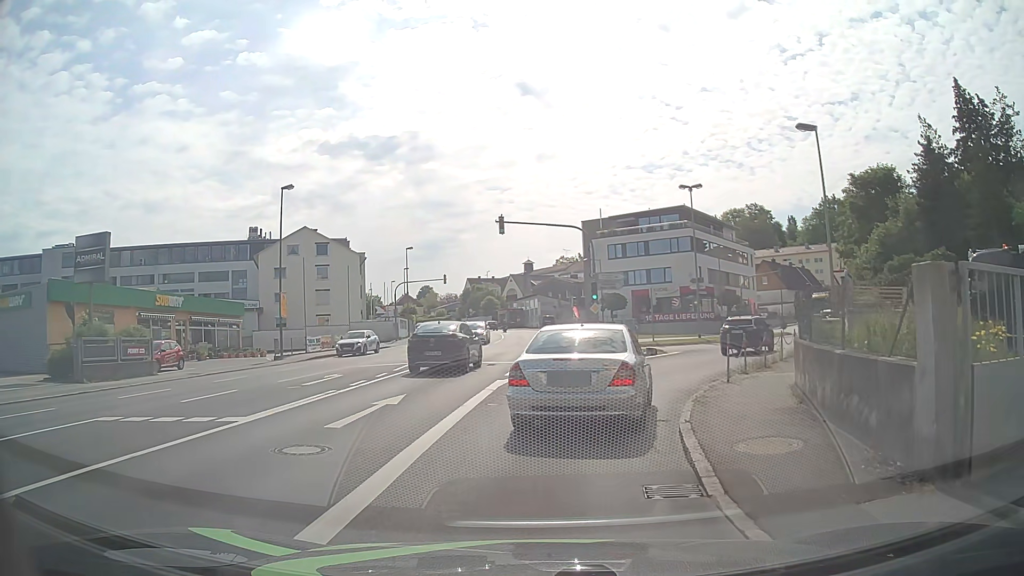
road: tertiary_link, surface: asphalt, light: Day
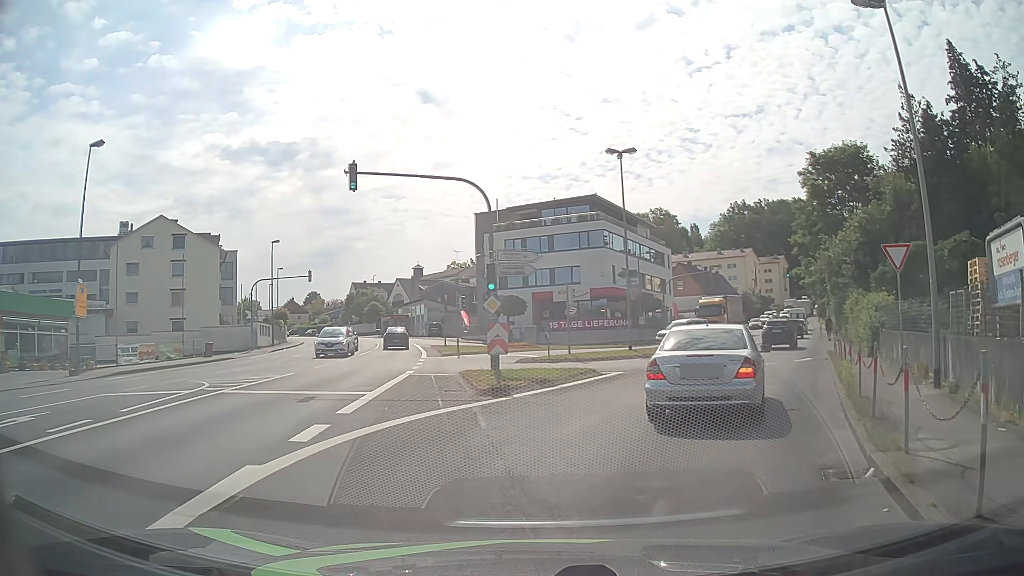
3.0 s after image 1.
(+0.3, +11.4) m; +8°
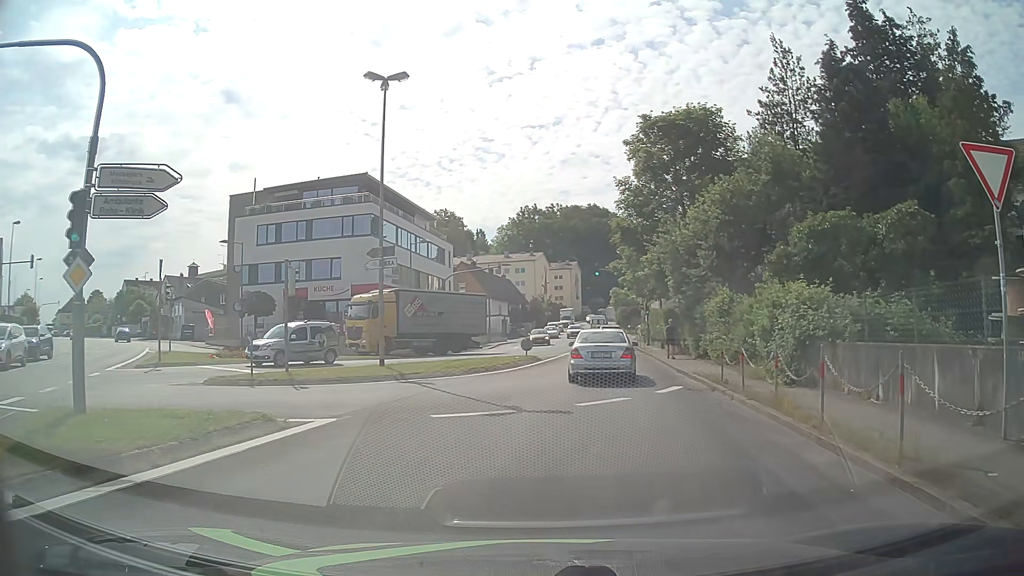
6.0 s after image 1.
(+1.9, +10.9) m; +19°
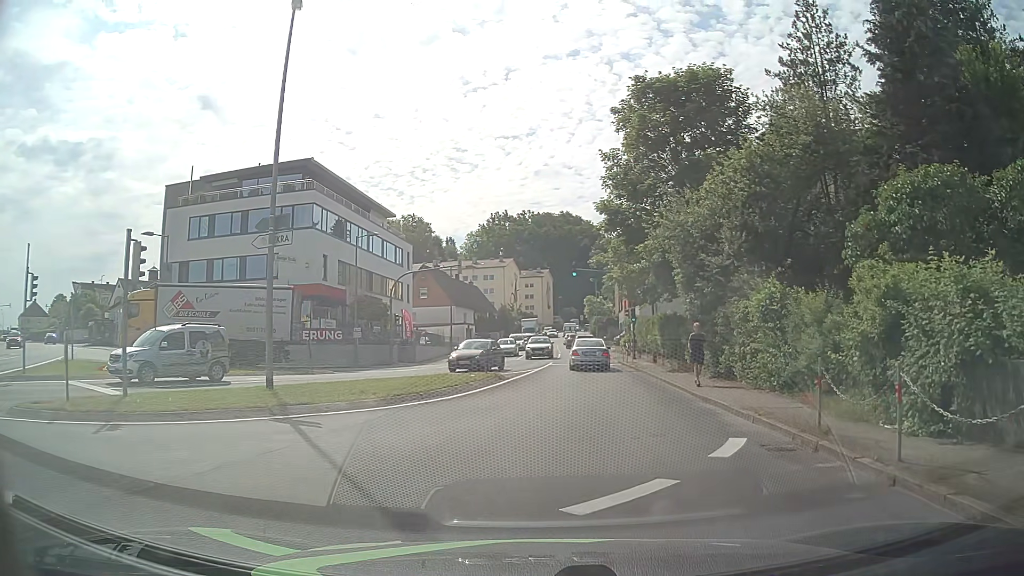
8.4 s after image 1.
(+0.2, +7.4) m; +3°
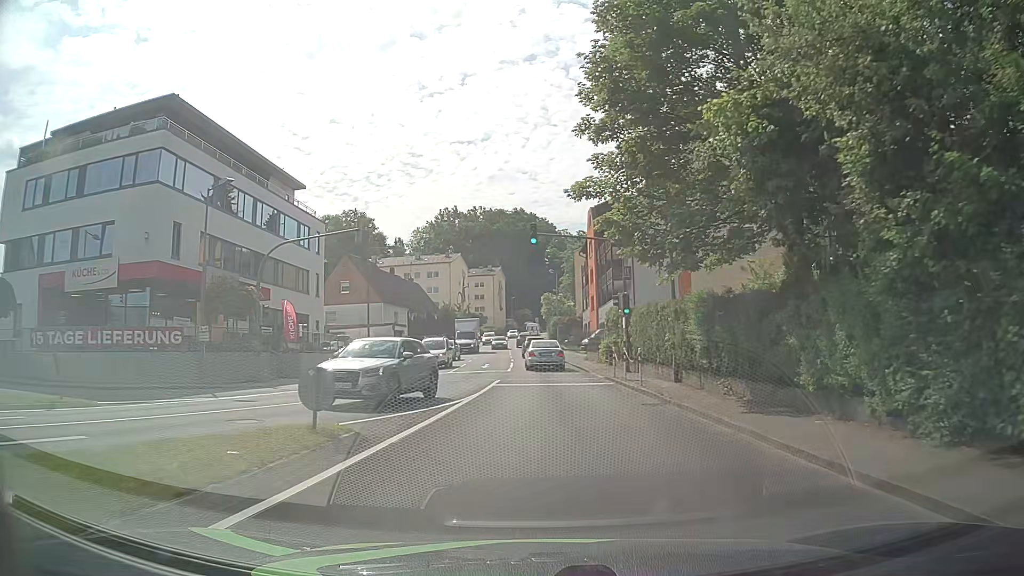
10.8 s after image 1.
(+0.4, +15.6) m; +3°
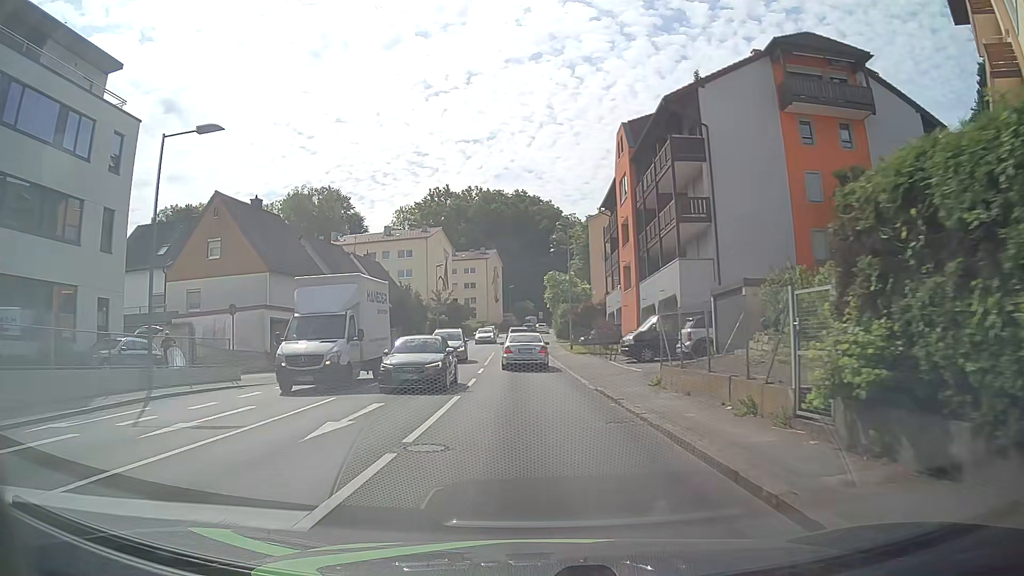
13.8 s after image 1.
(+0.8, +26.9) m; +1°
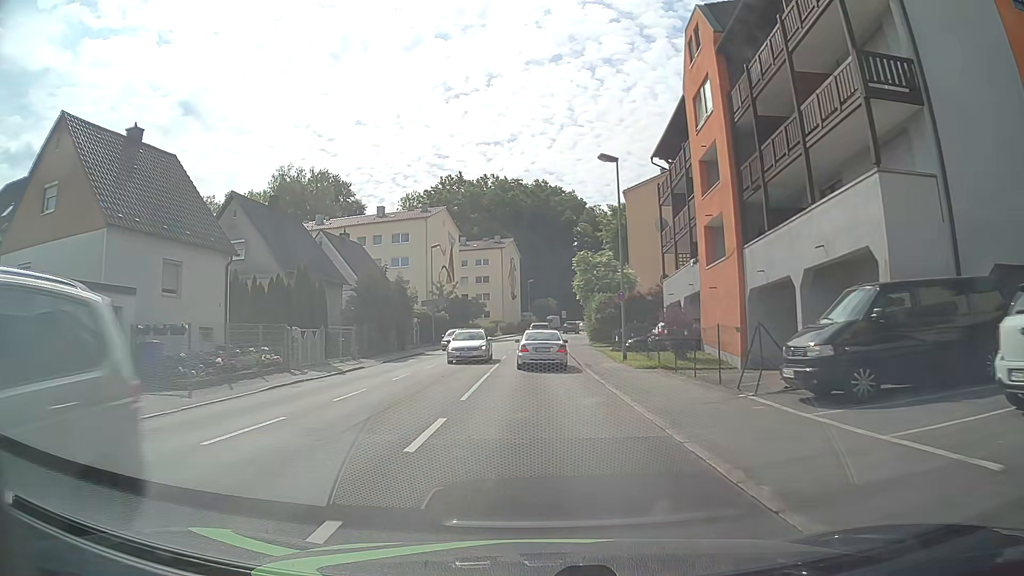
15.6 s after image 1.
(-0.4, +16.6) m; -2°
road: tertiary
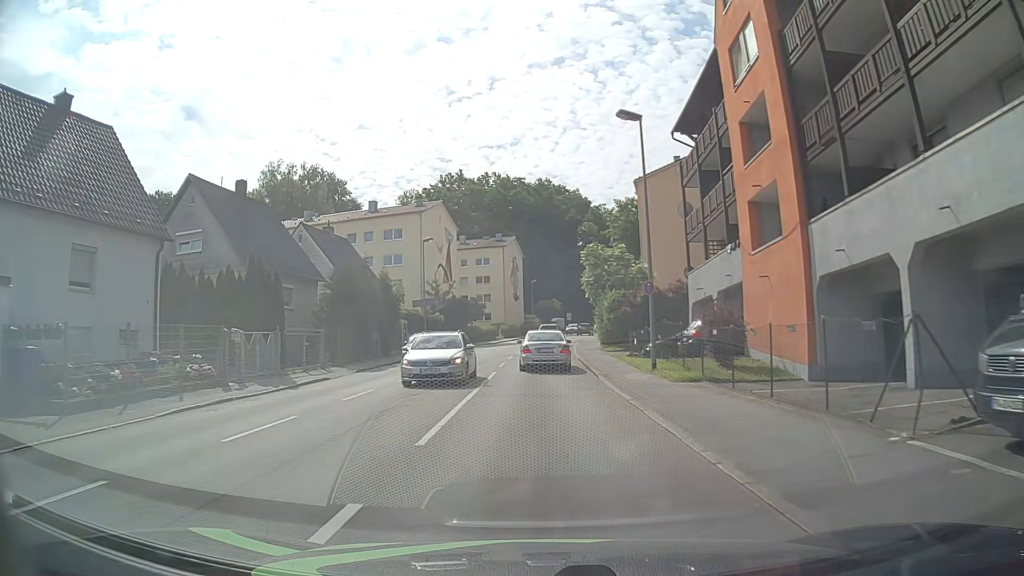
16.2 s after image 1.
(0.0, +5.6) m; 0°
(0, +10) (0, +20) (0, +30) (0, +40) (+1, +50) (+1, +60) (+3, +70) (+4, +80) (+6, +90) (+8, +99) m
